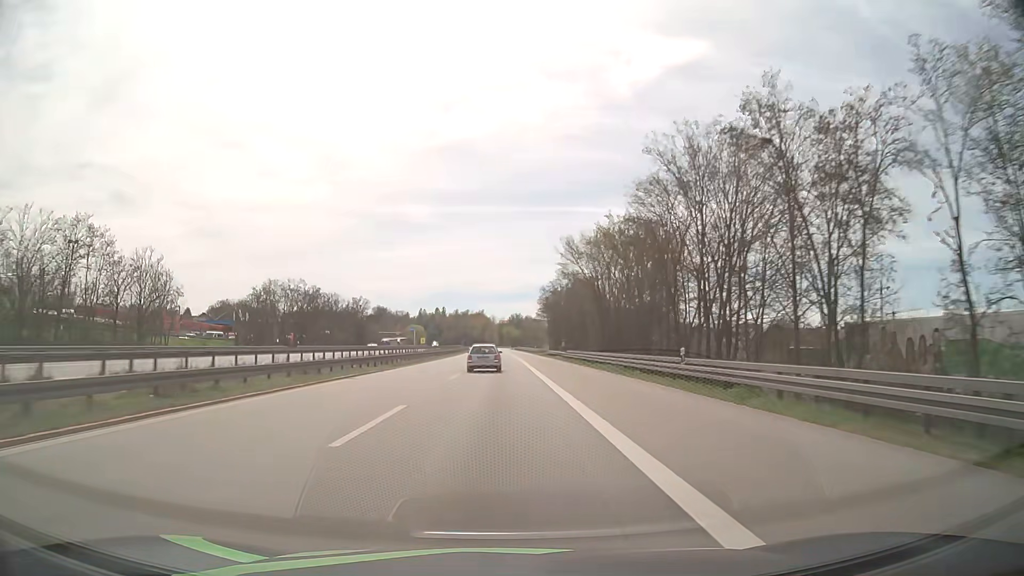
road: motorway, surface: asphalt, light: Day
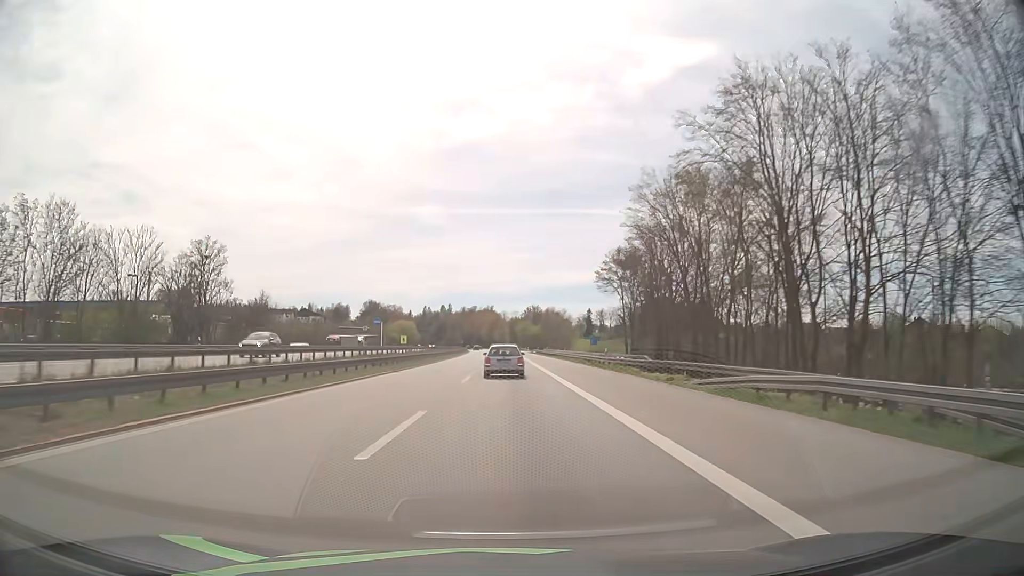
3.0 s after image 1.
(-0.6, +72.4) m; -1°
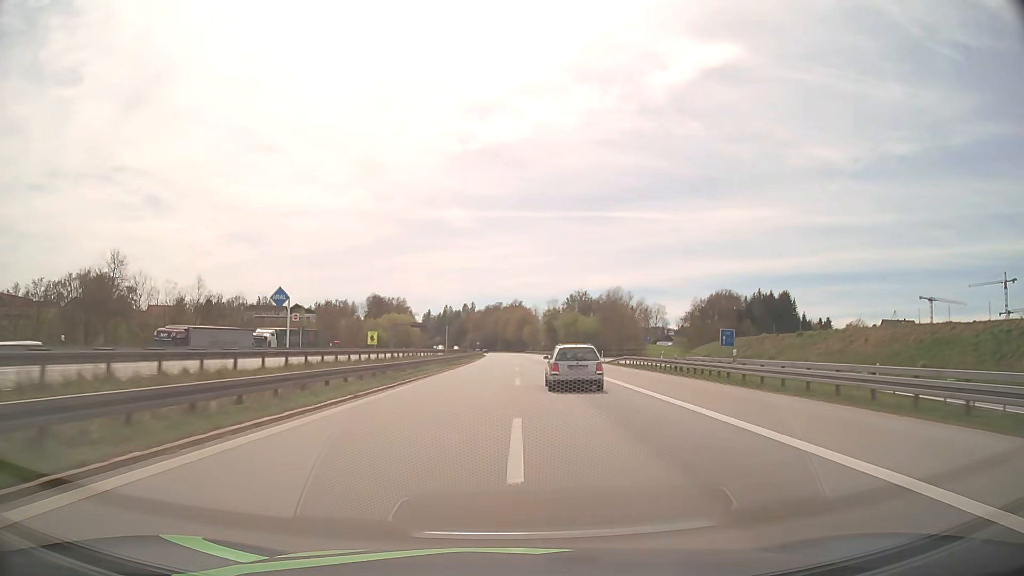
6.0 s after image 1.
(-1.7, +72.6) m; -3°
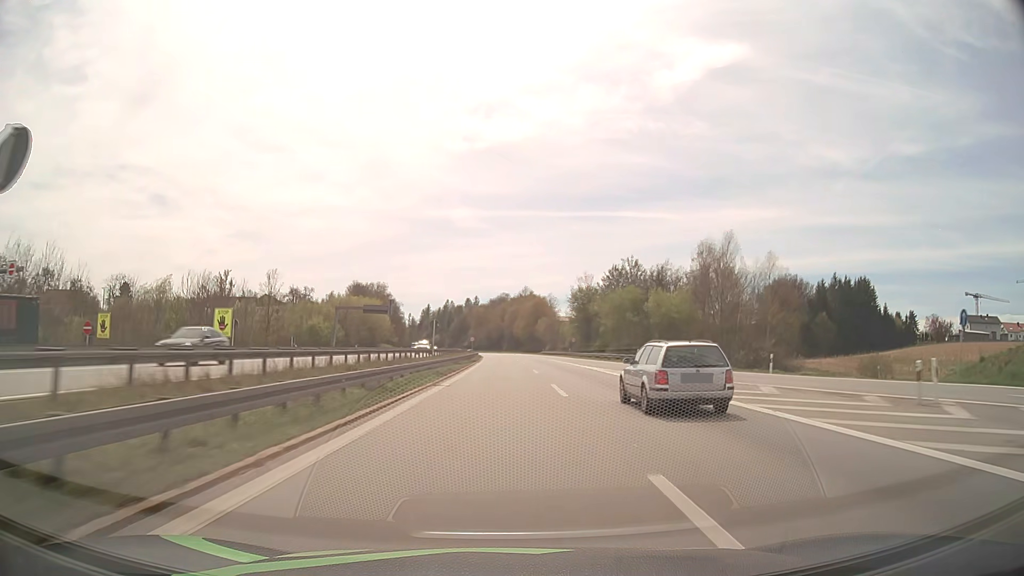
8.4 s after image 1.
(-0.3, +59.8) m; 0°
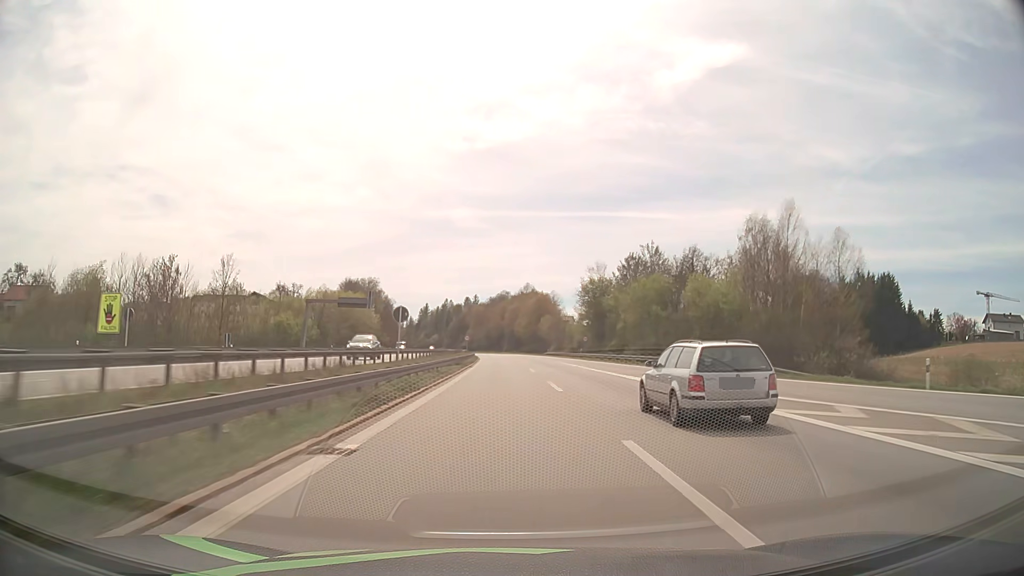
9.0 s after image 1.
(0.0, +15.1) m; 0°
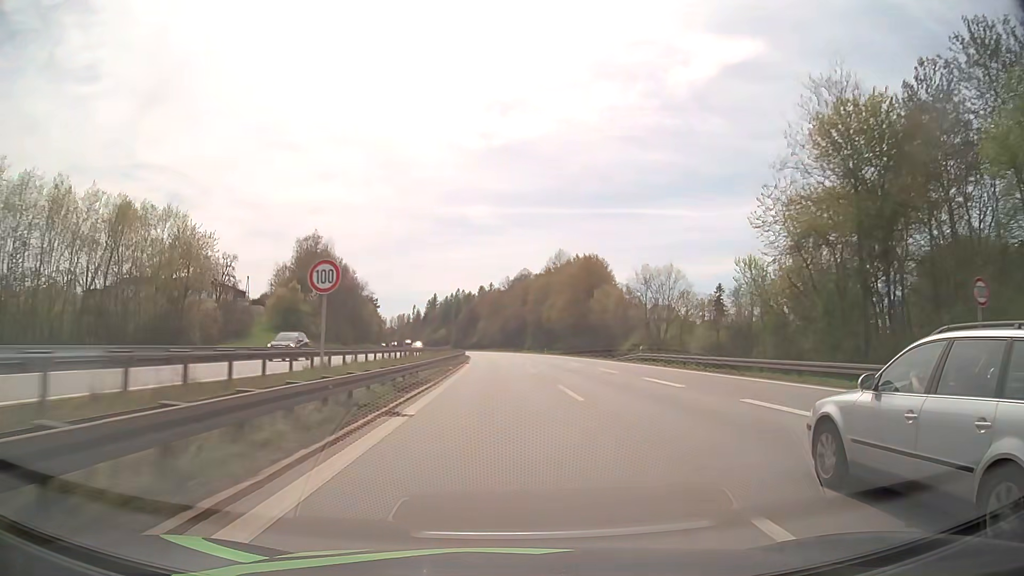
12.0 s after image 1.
(-0.7, +76.2) m; -2°
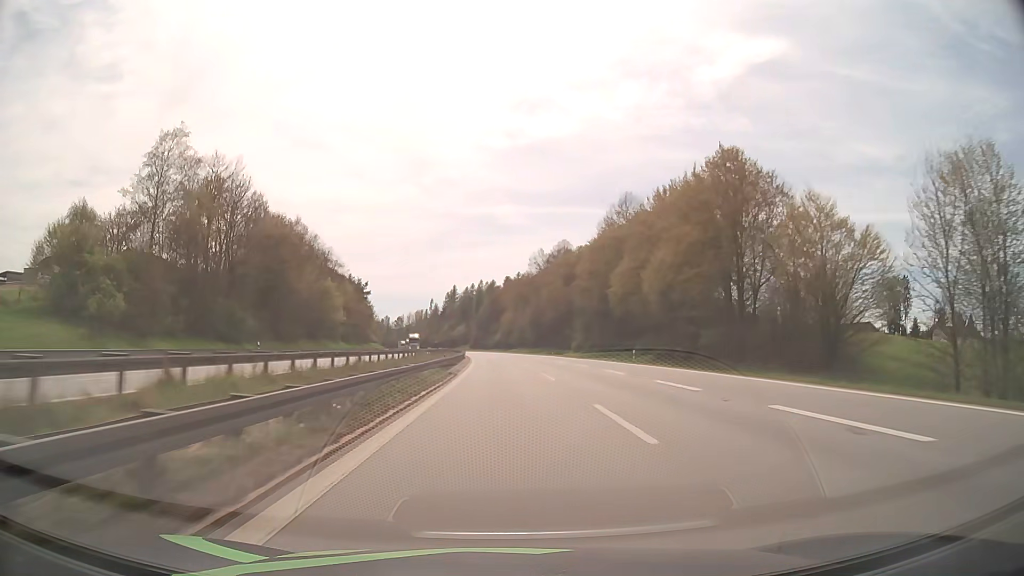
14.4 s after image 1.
(-1.1, +61.0) m; -2°
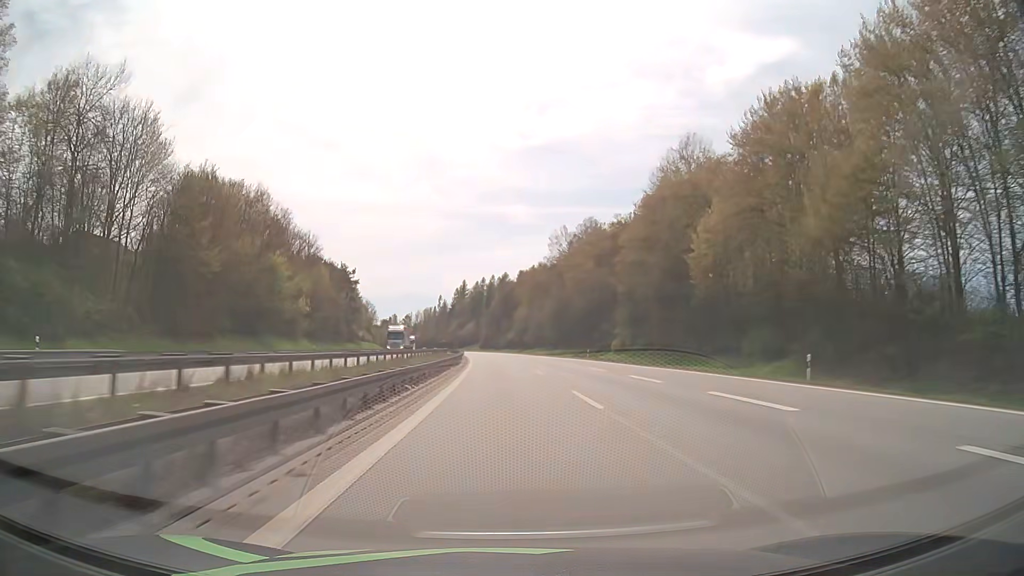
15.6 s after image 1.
(-0.3, +30.5) m; -1°
(0, +10) (0, +20) (0, +30) (0, +40) (-1, +50) (-1, +60) (-1, +70) (-2, +80) (-3, +90) (-3, +100) m
